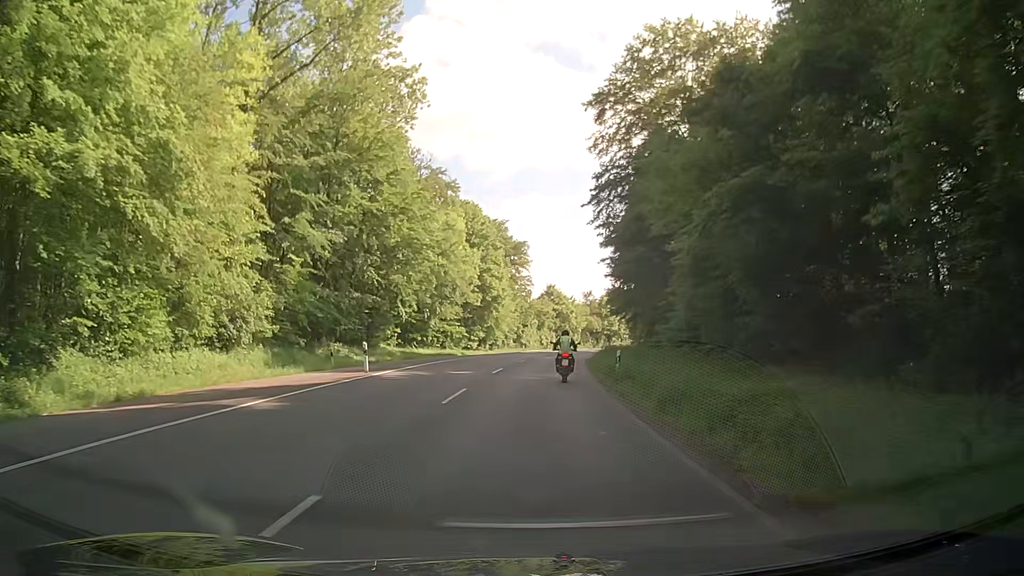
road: secondary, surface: asphalt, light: Day
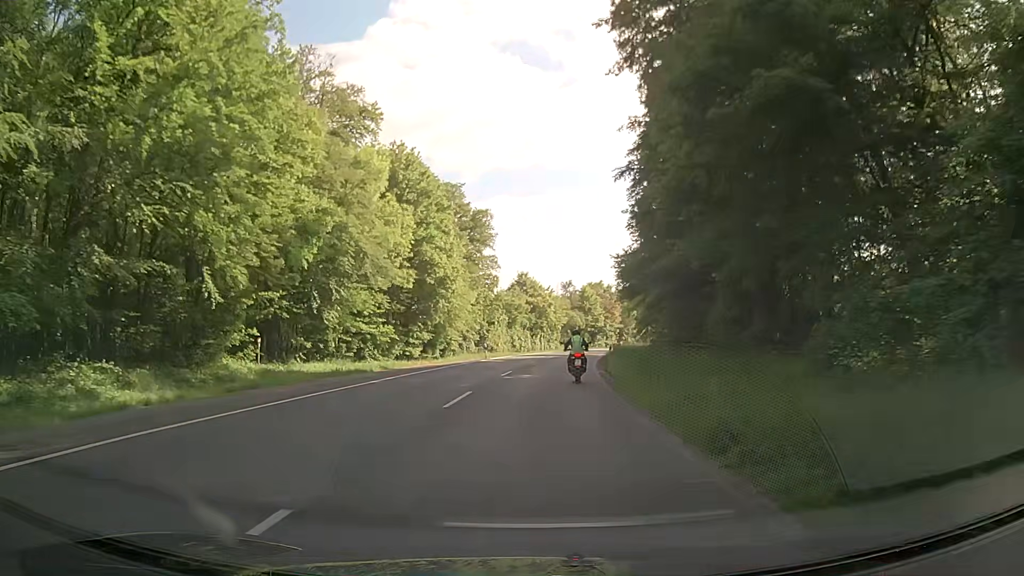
(+0.3, +24.5) m; +2°
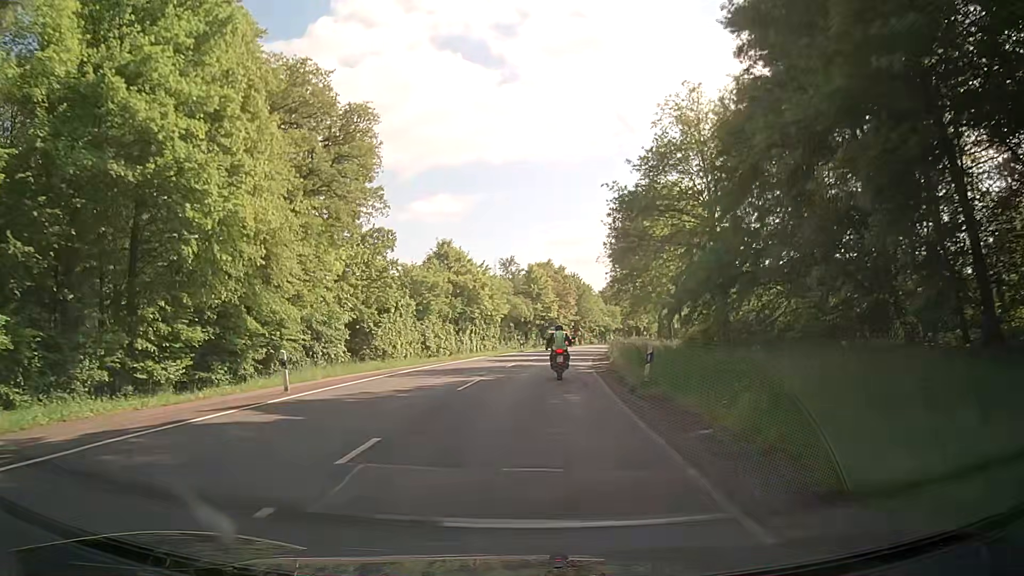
(+1.2, +32.4) m; +5°
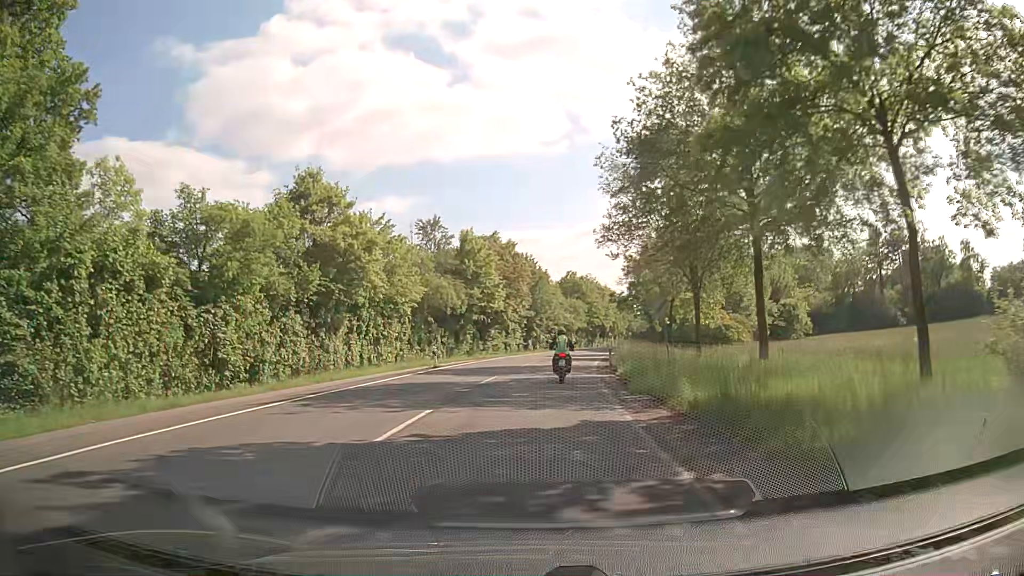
(+1.1, +31.9) m; +4°
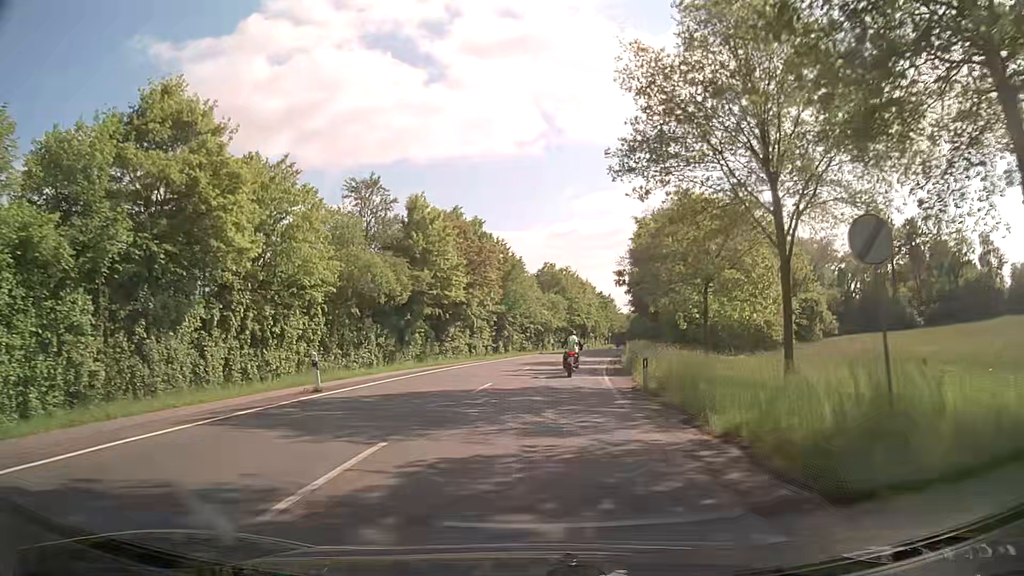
(+0.3, +16.1) m; +3°
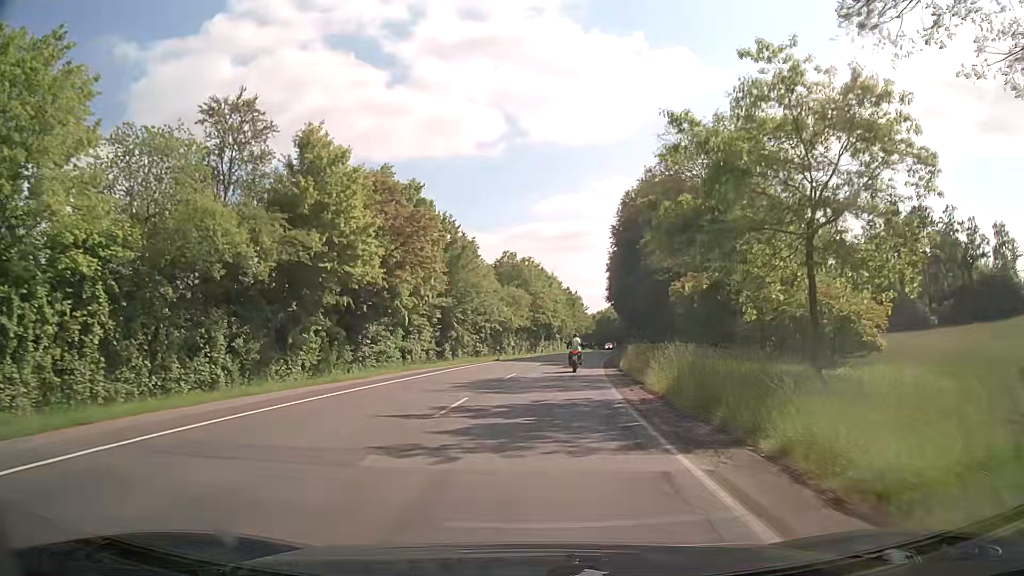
(+0.2, +16.9) m; +2°
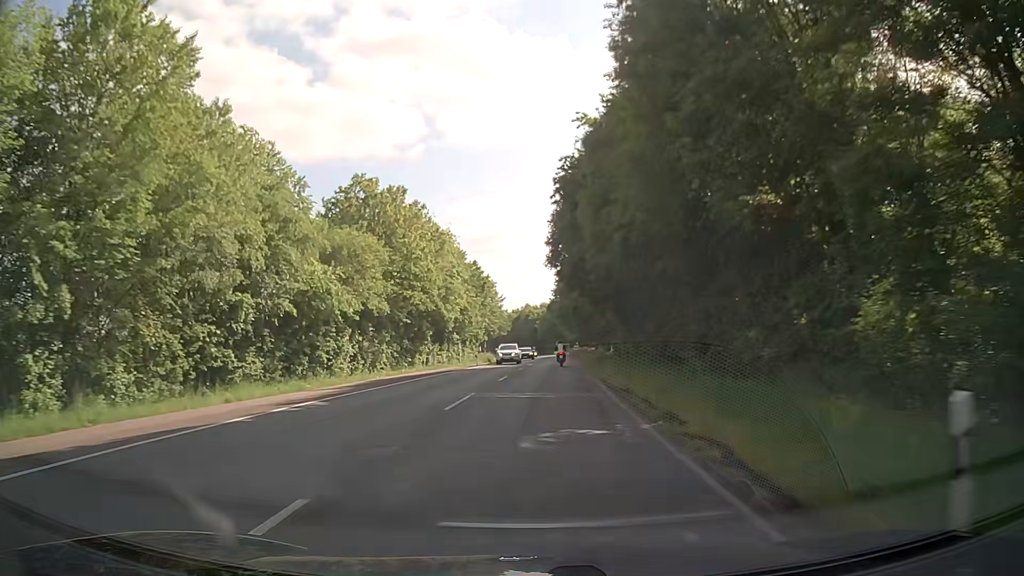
(+3.5, +46.6) m; +8°
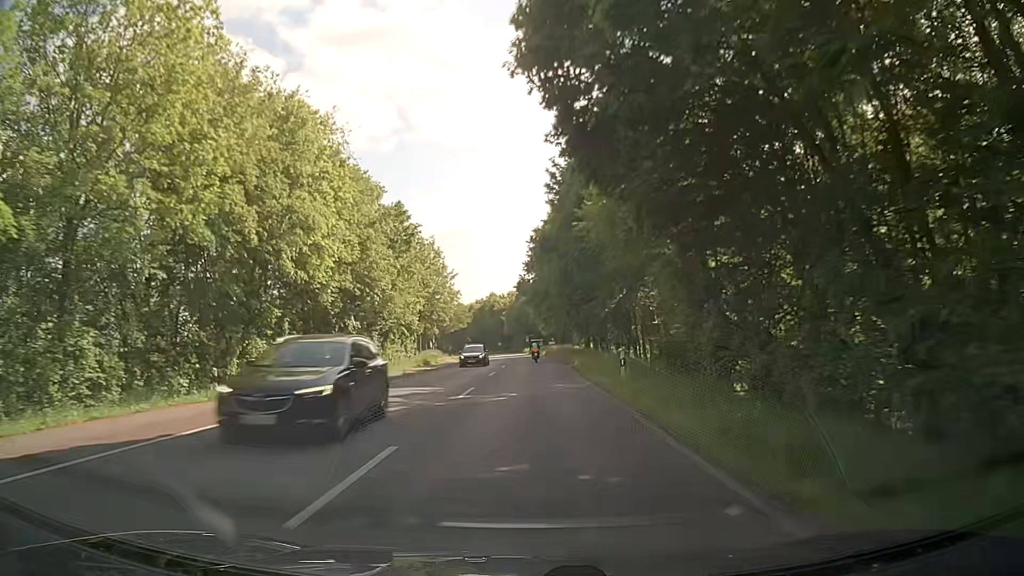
(+0.9, +33.4) m; +3°
(0, +10) (0, +20) (0, +30) (0, +40) (0, +50) (0, +60) (0, +70) (0, +80) (-1, +90) (-1, +100) m
